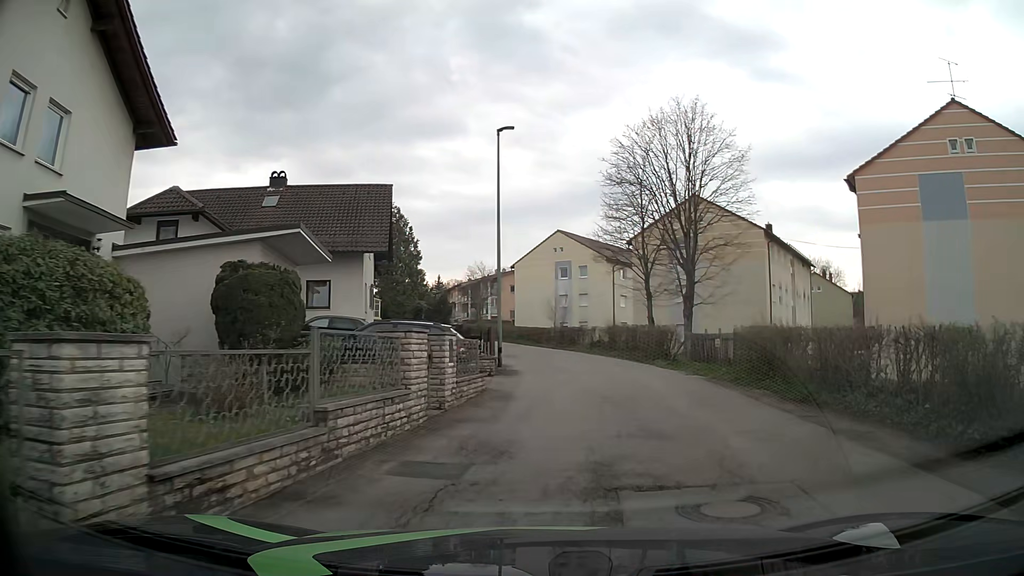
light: Day
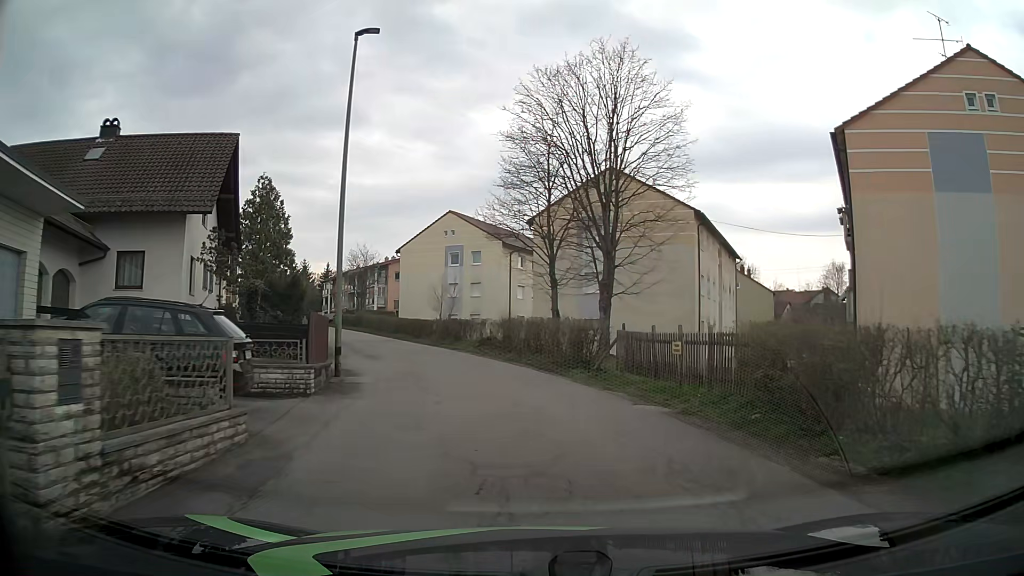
(+0.6, +7.8) m; +9°
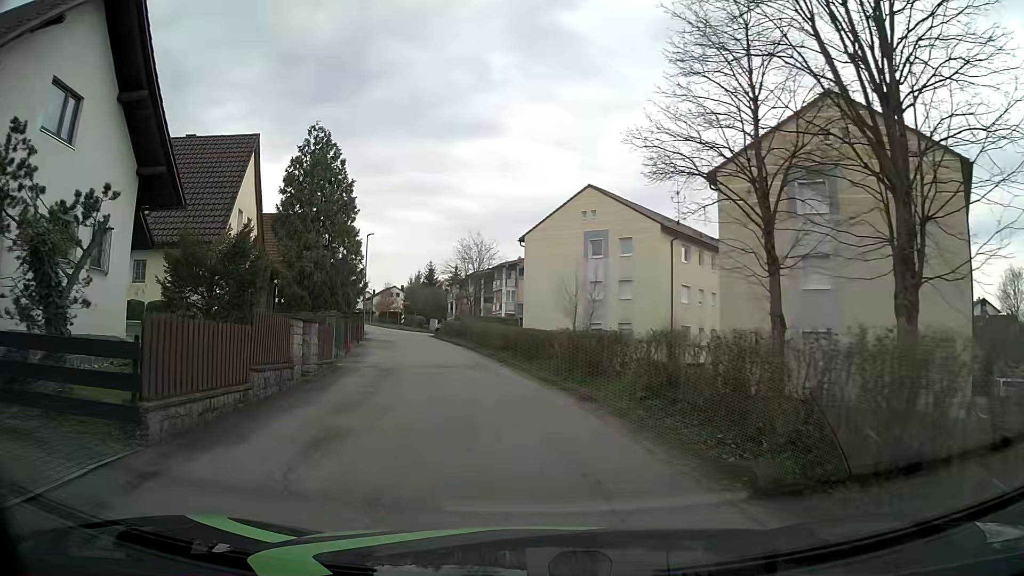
(-1.3, +16.0) m; -12°
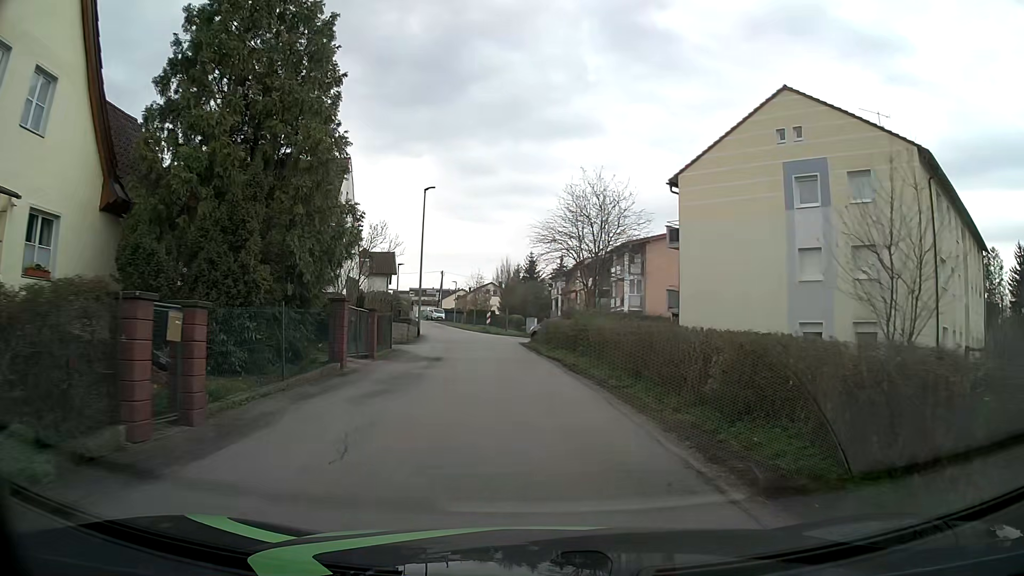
(-2.4, +20.4) m; -9°
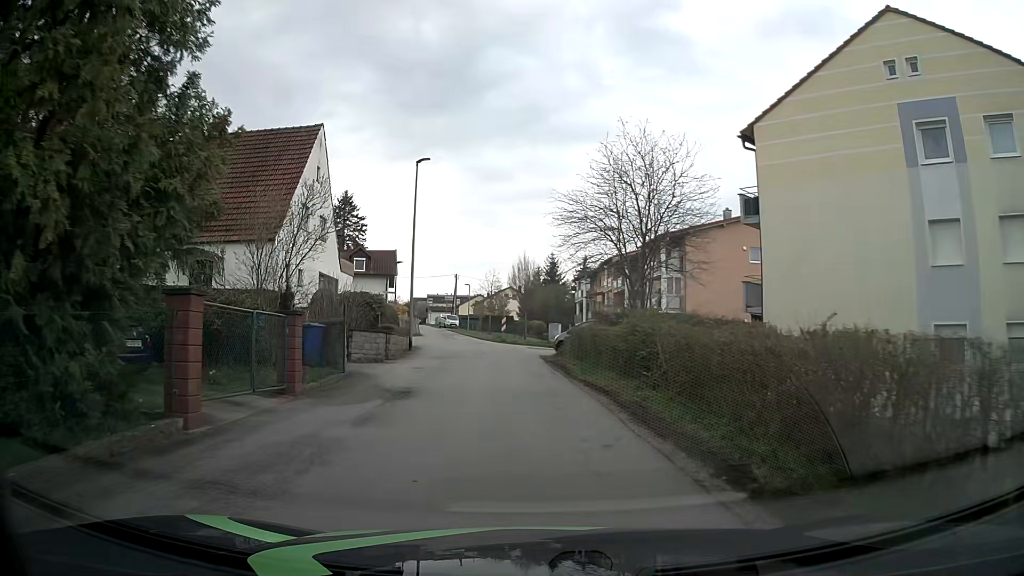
(-0.1, +8.3) m; -1°
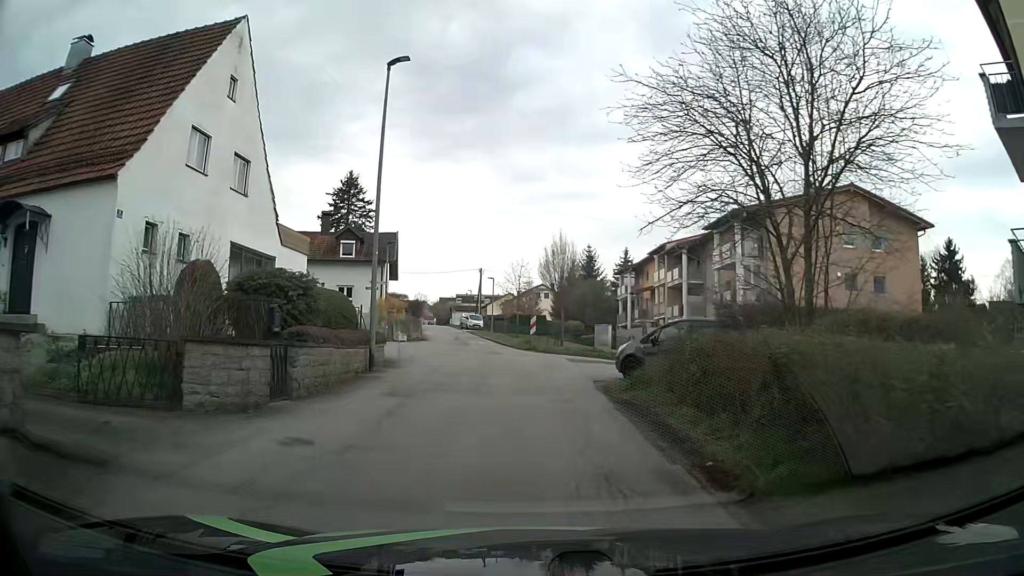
(-0.4, +11.8) m; -3°
